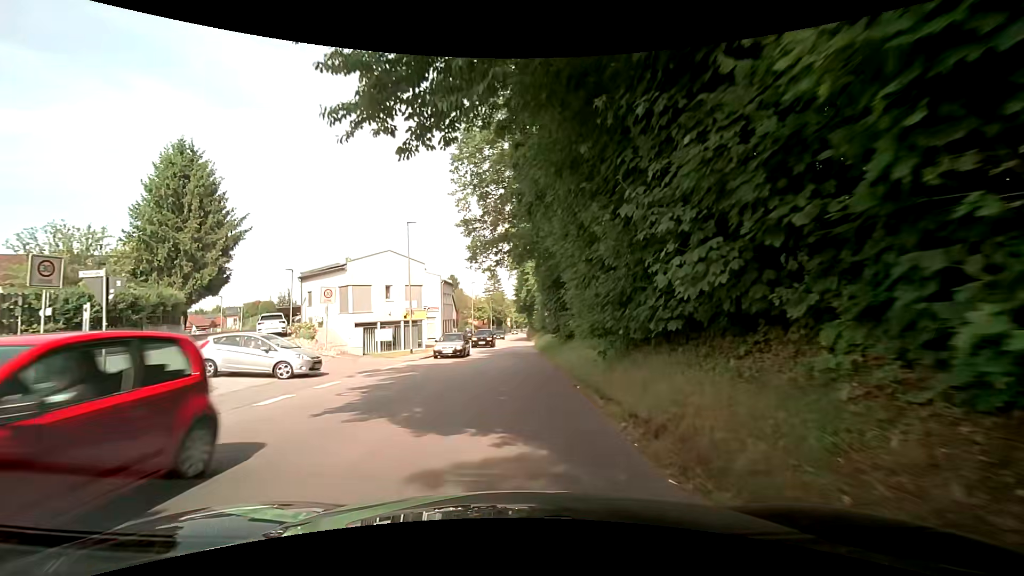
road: tertiary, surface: asphalt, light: Day
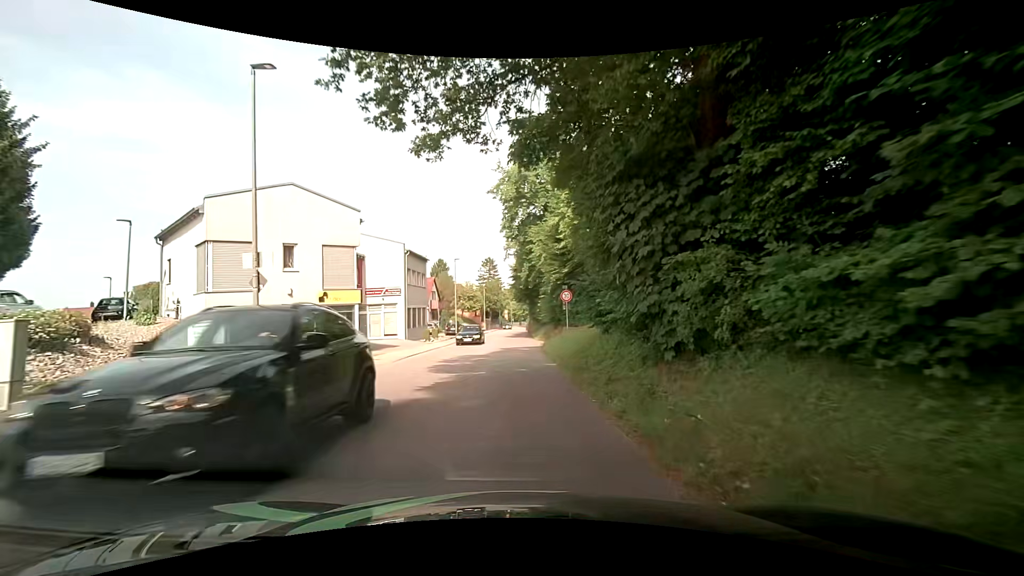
(+0.4, +17.9) m; +1°
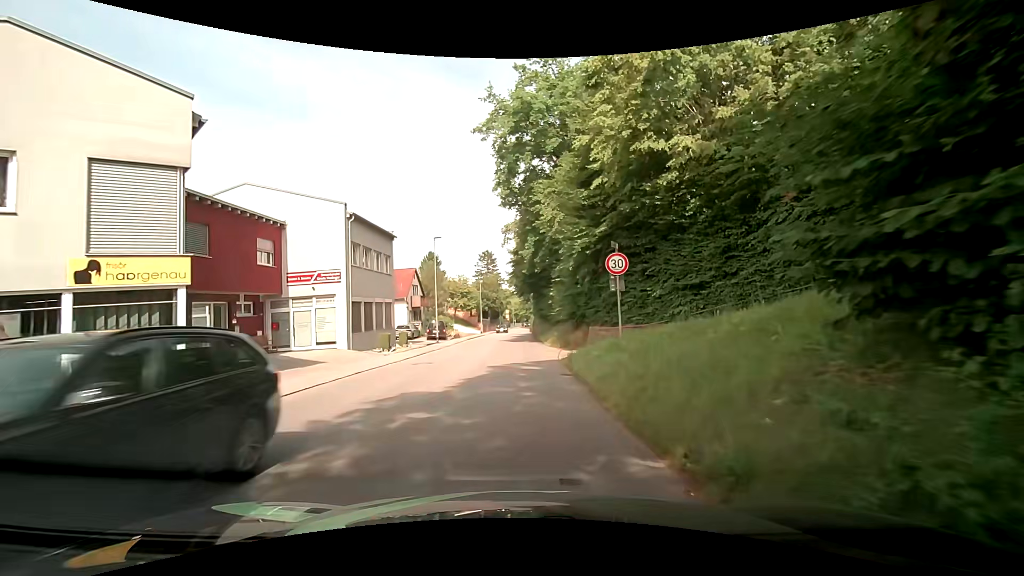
(-0.1, +13.6) m; 0°
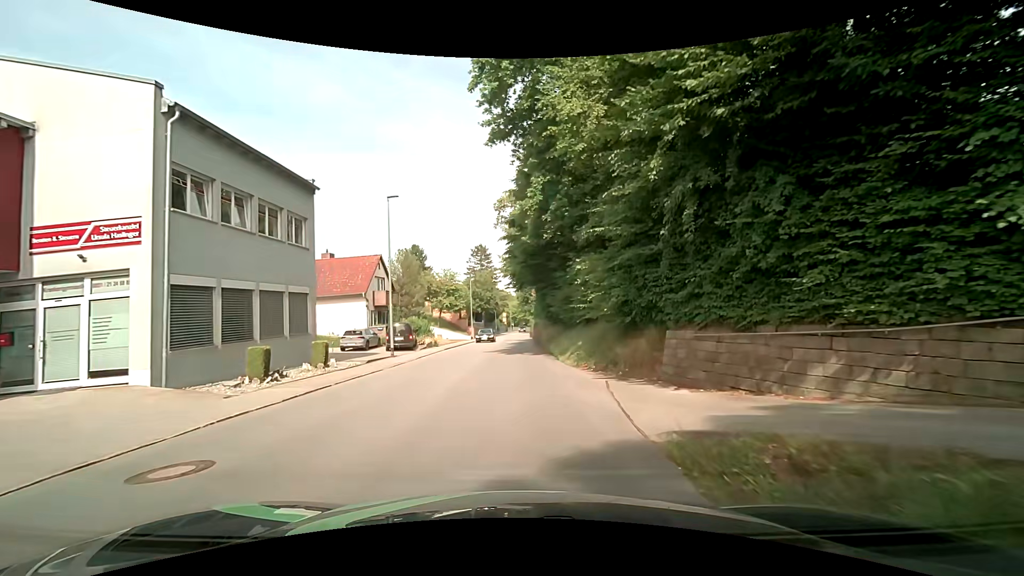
(+0.1, +13.5) m; 0°
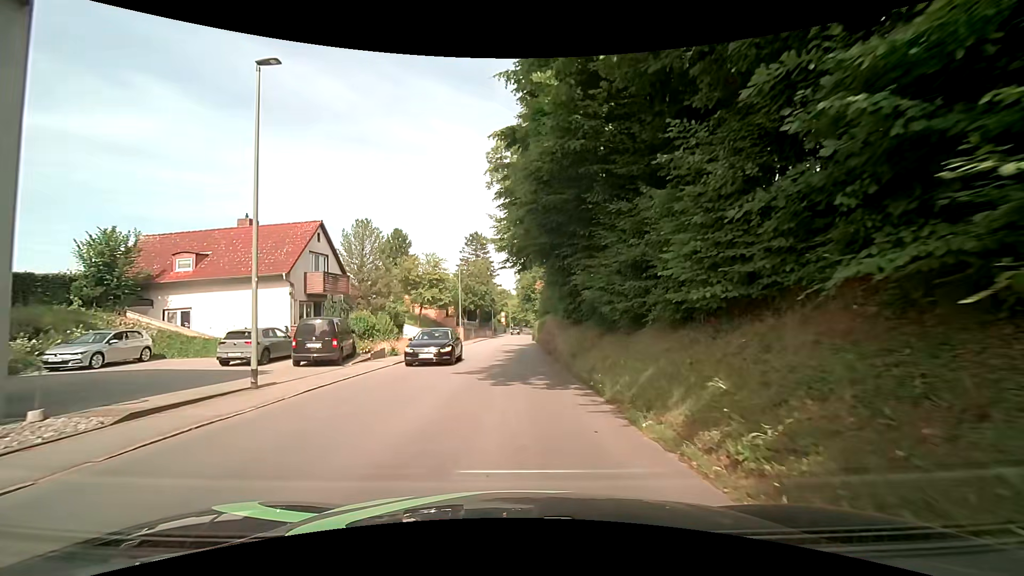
(-0.1, +13.3) m; -1°
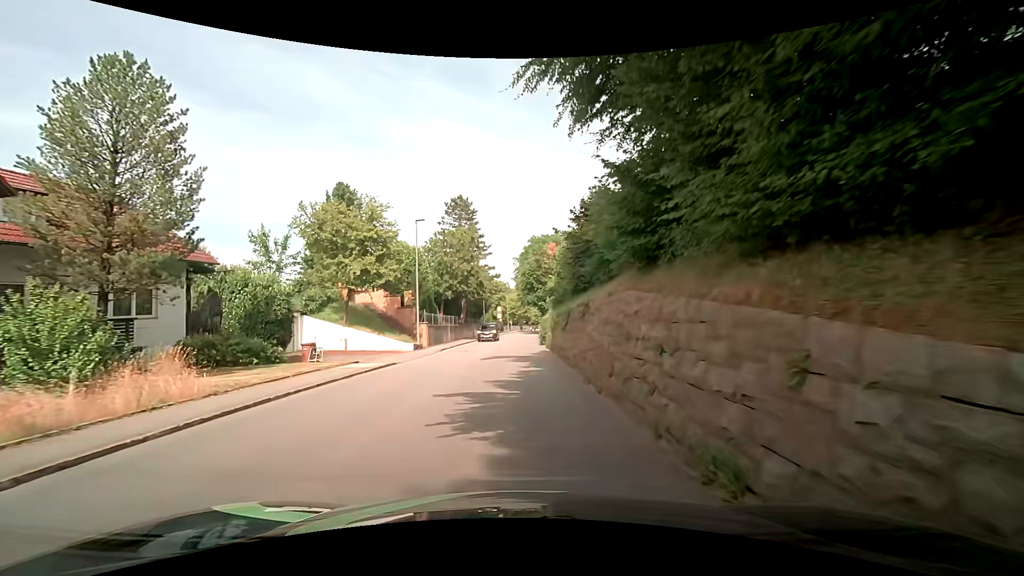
(+0.3, +22.3) m; +1°
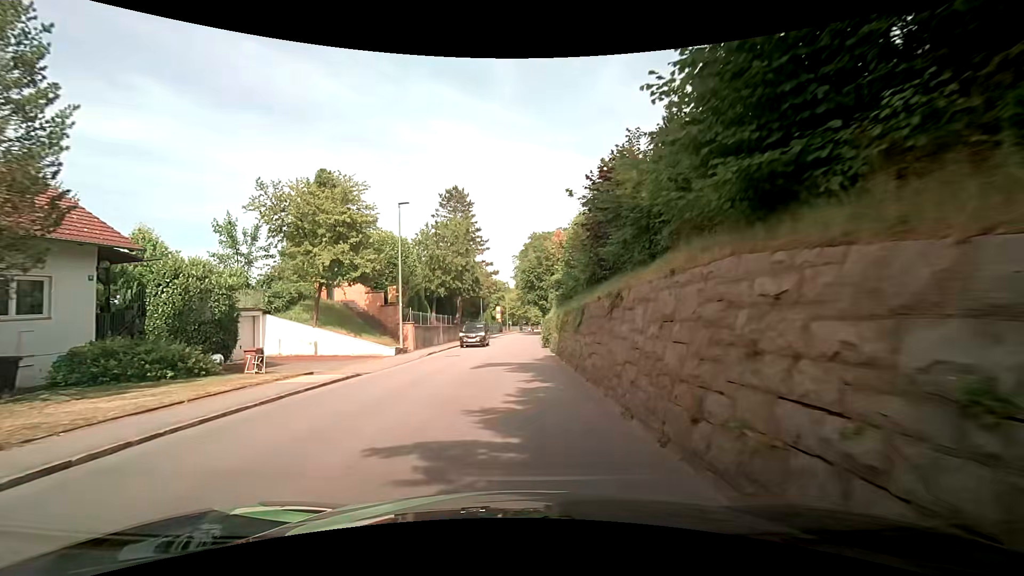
(0.0, +4.5) m; 0°
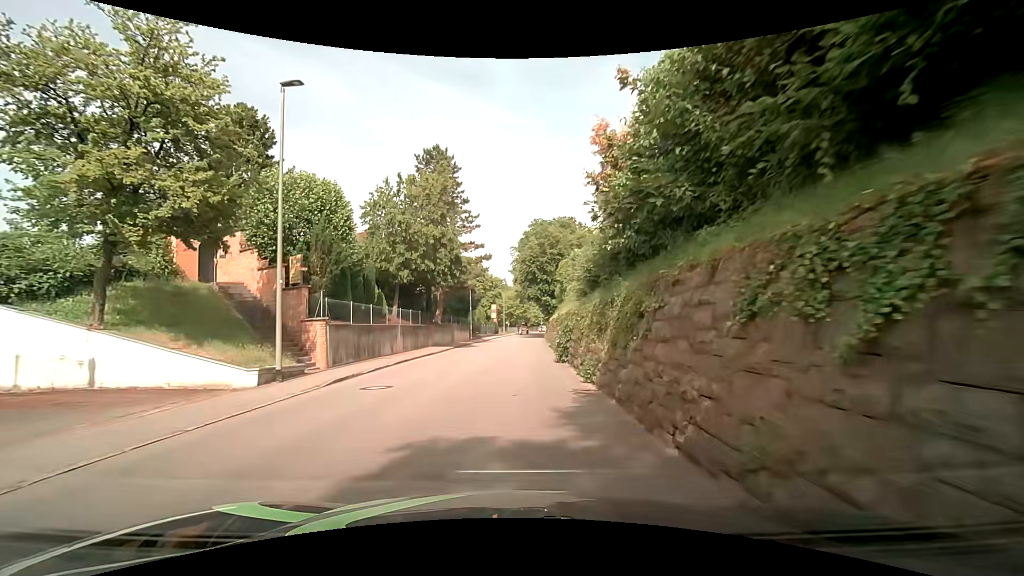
(0.0, +13.4) m; +1°
(0, +10) (0, +20) (0, +30) (0, +40) (+1, +50) (+1, +60) (+2, +70) (+3, +80) (+3, +90) (+4, +100) m
